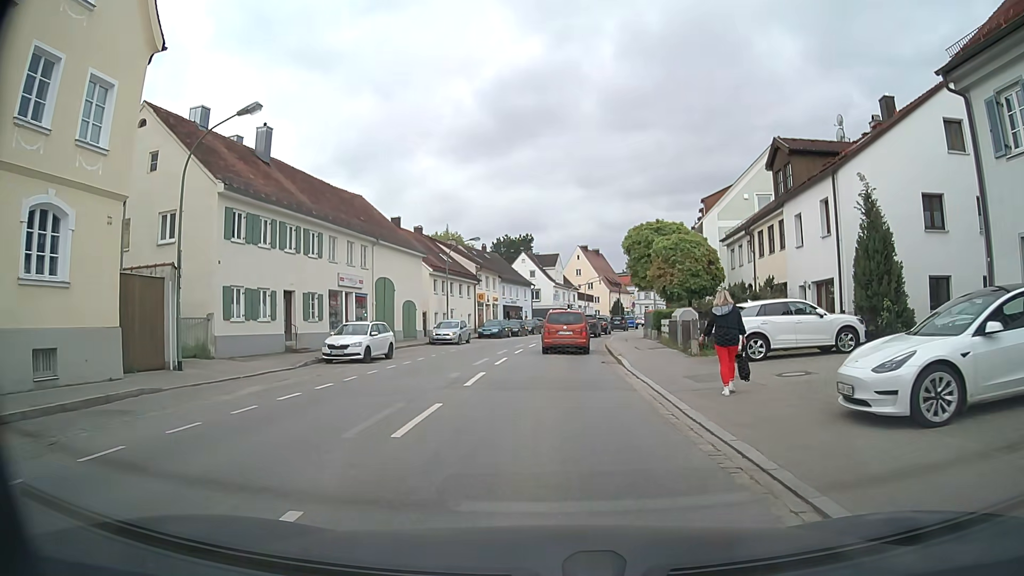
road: secondary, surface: asphalt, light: Day
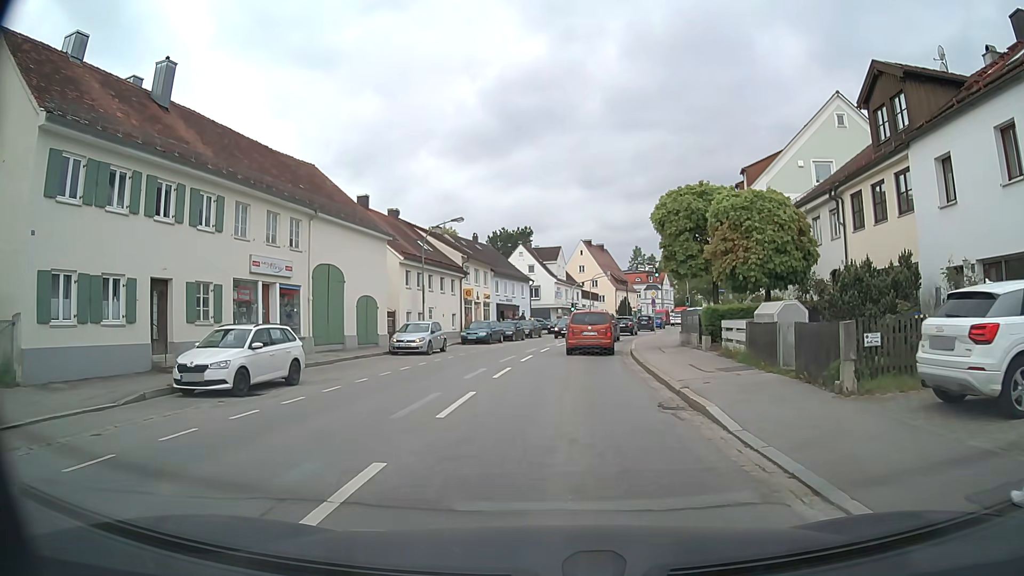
(+0.1, +10.5) m; 0°
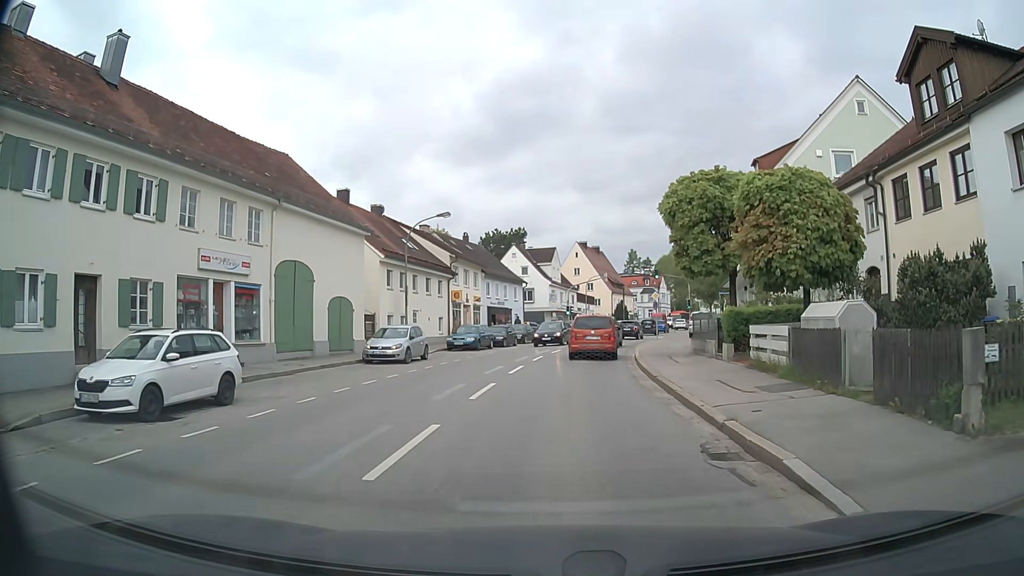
(+0.1, +3.4) m; +1°
